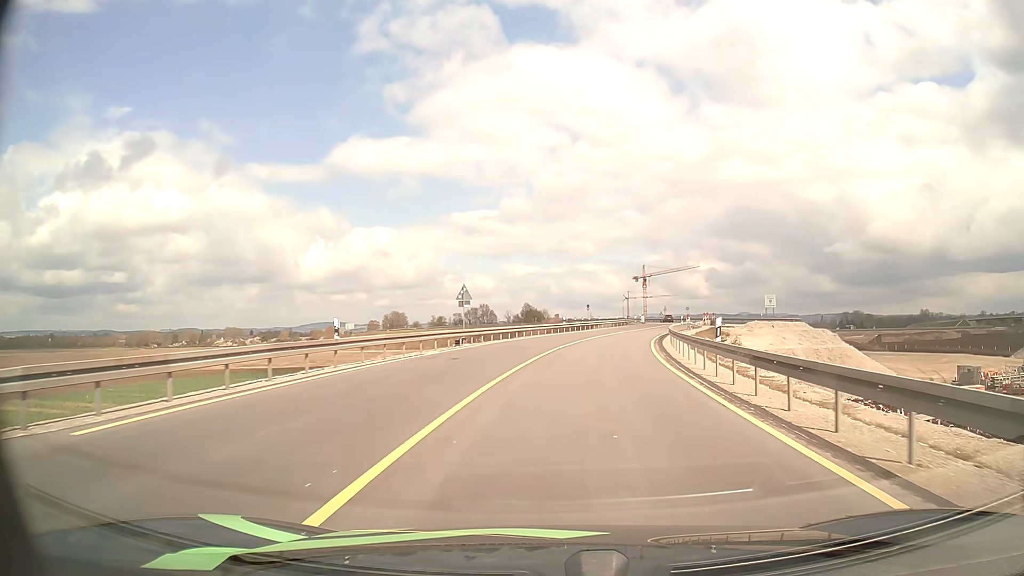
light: Day
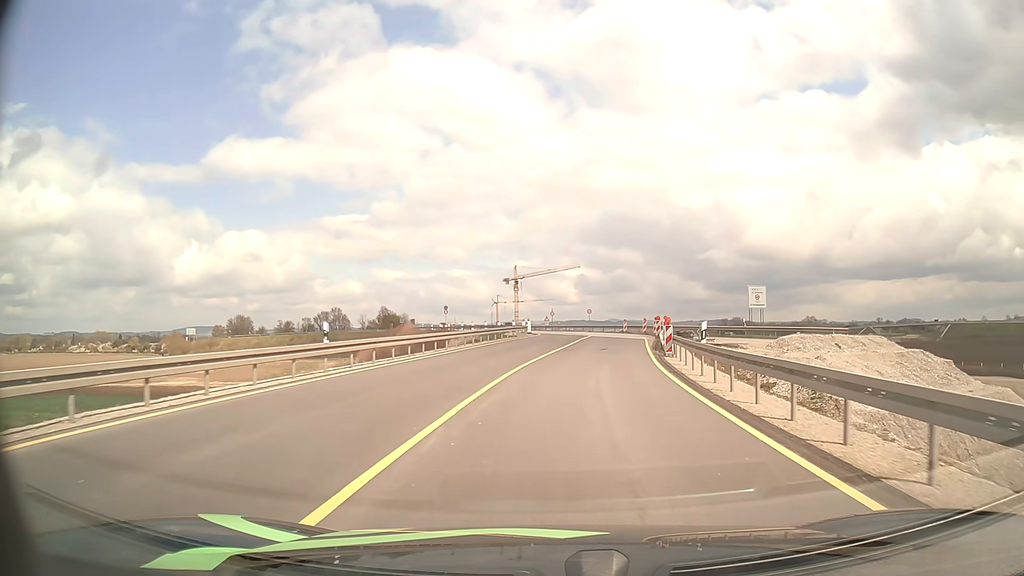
(+3.9, +39.2) m; +12°
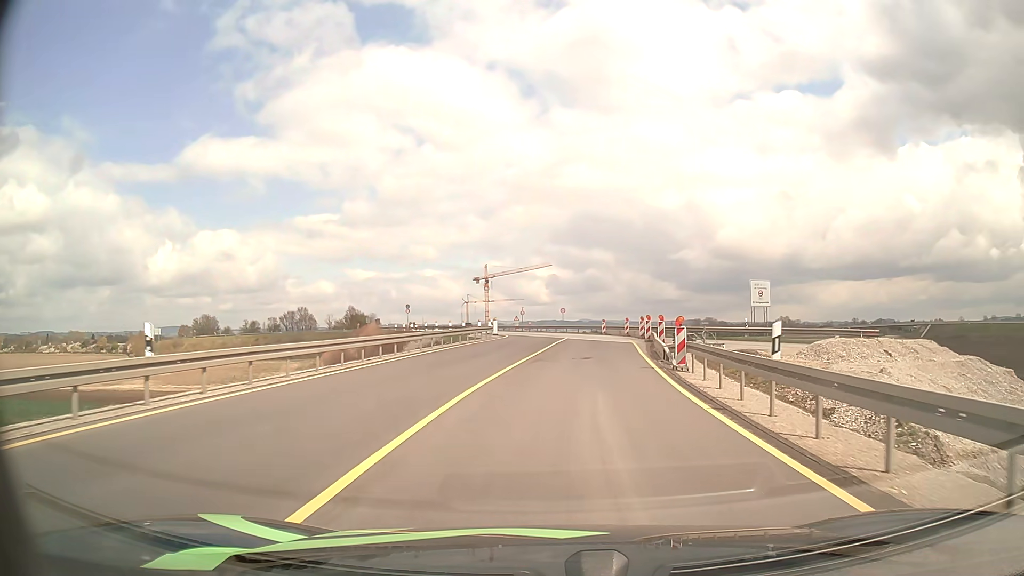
(+0.1, +7.6) m; +2°
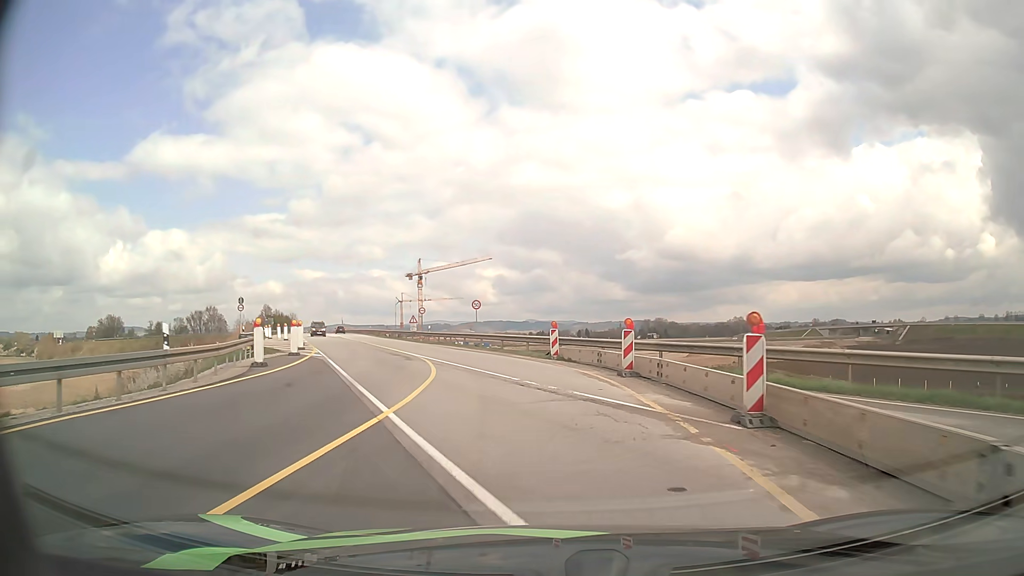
(+2.8, +36.7) m; +5°
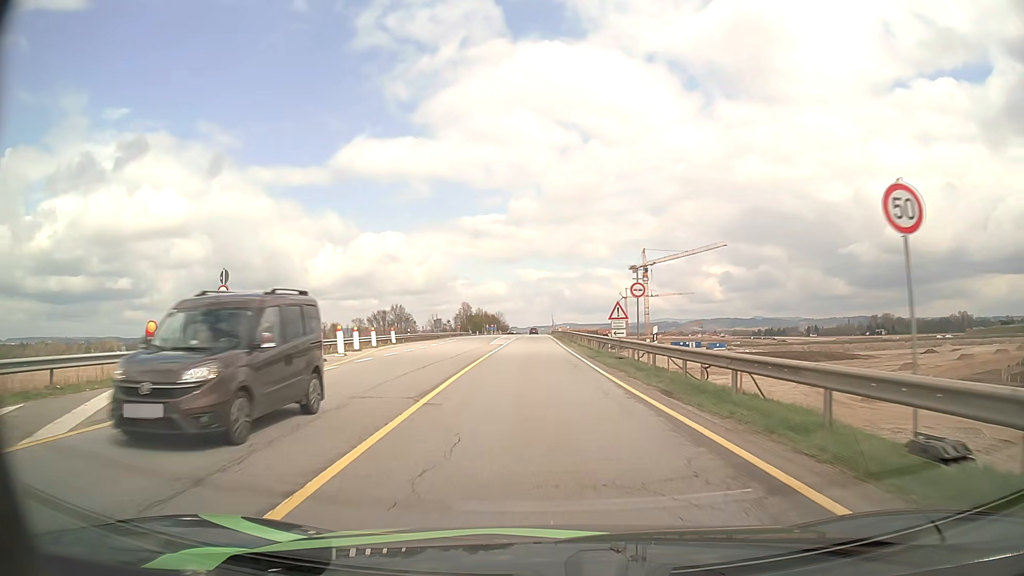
(-5.7, +34.8) m; -19°
